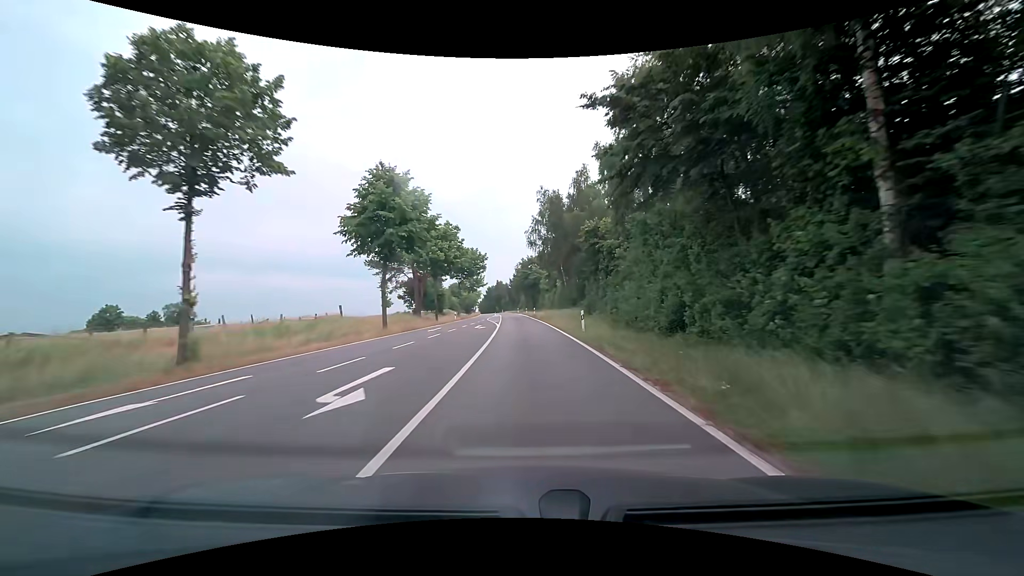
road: tertiary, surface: asphalt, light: Day
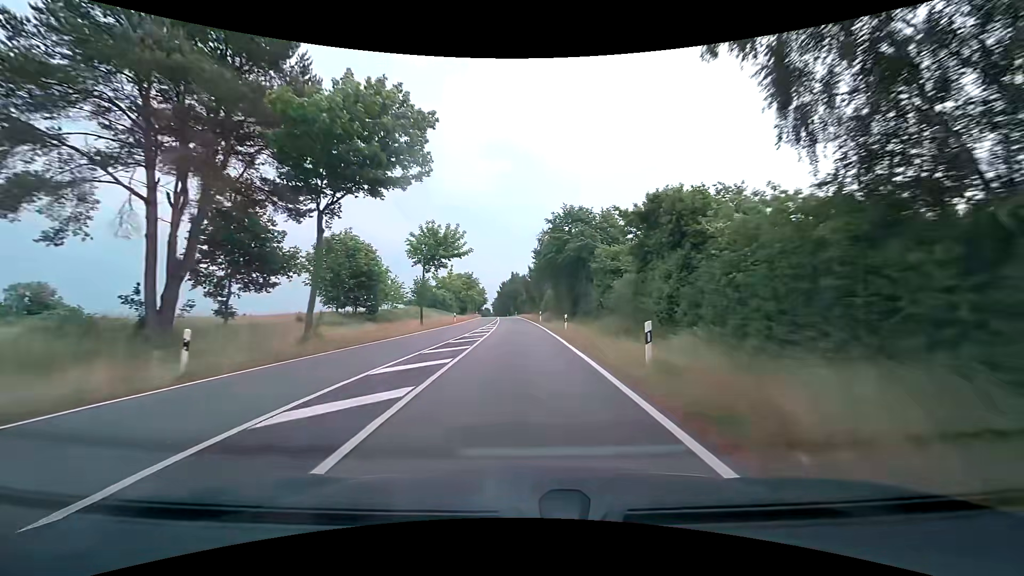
(-0.6, +53.6) m; -2°
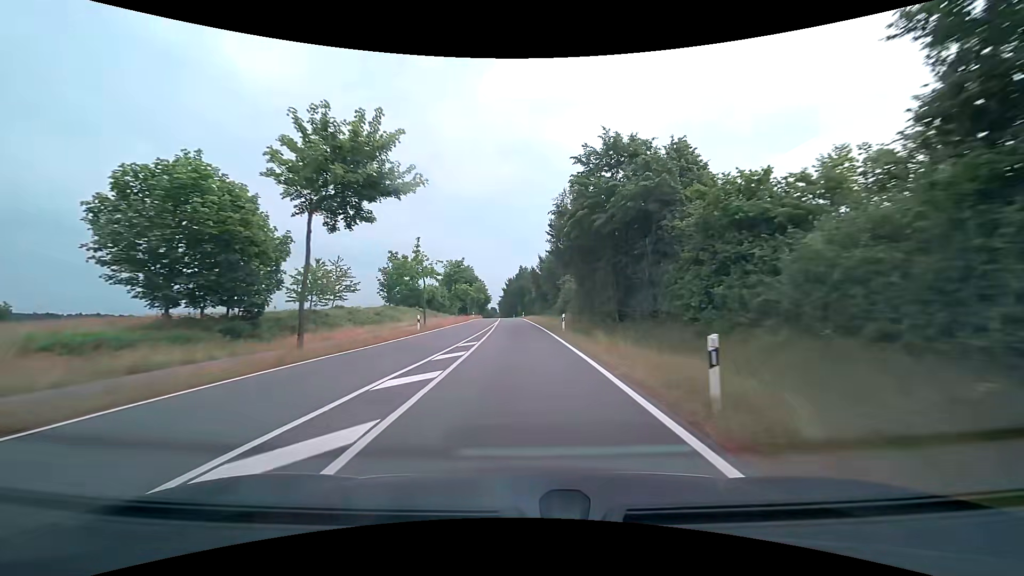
(-0.1, +21.5) m; -1°
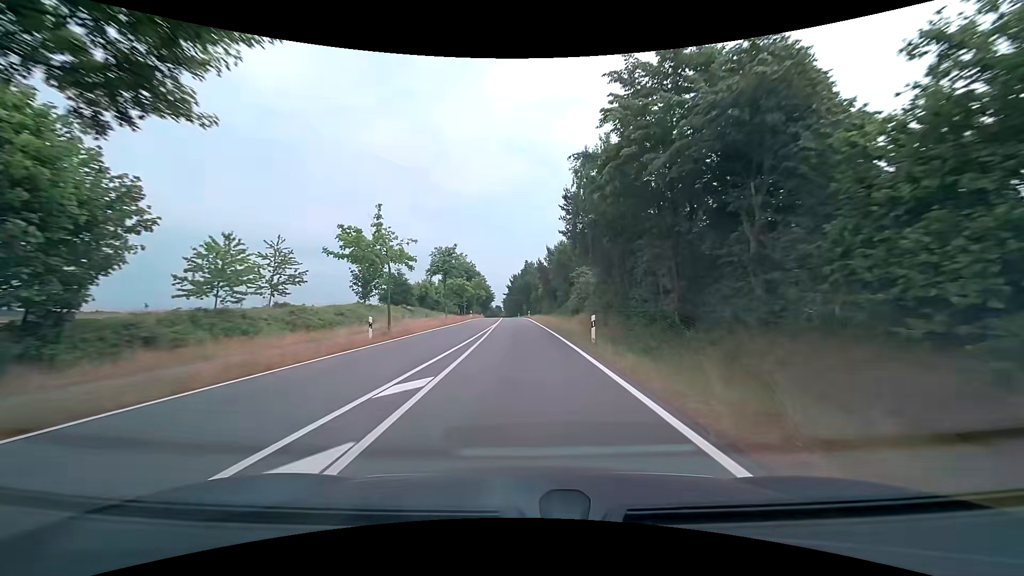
(-0.1, +10.8) m; -1°
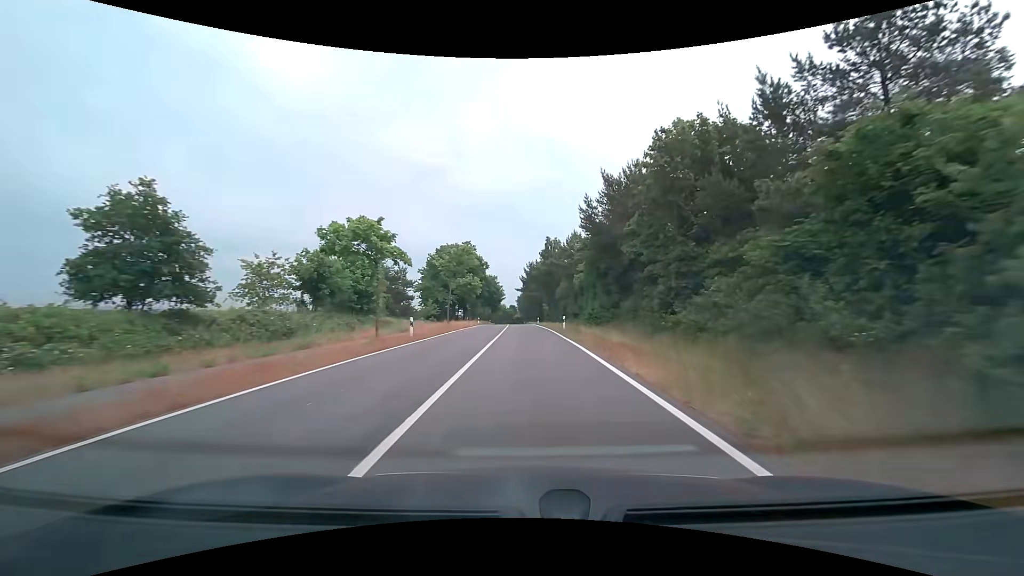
(-0.8, +43.4) m; -2°
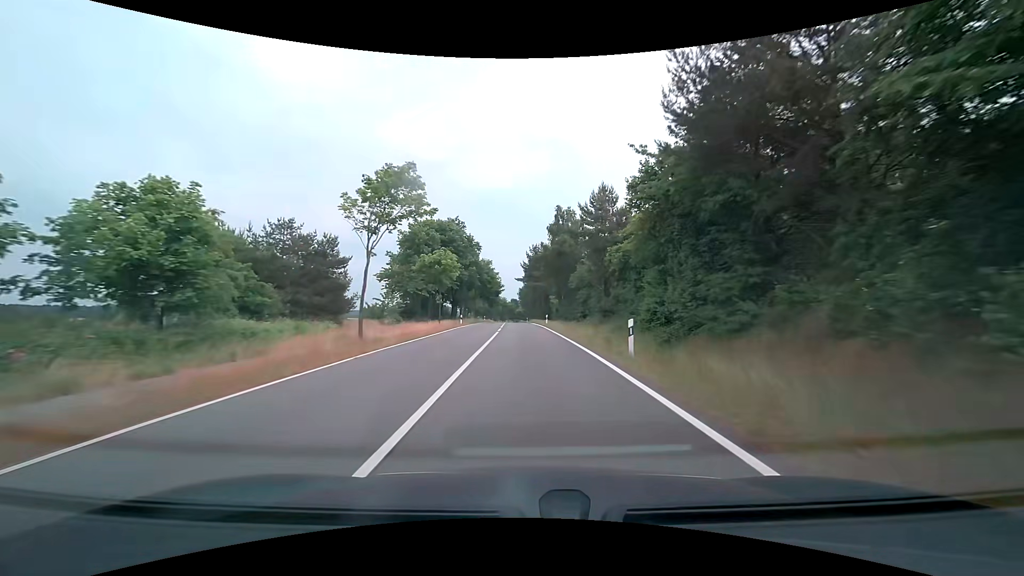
(0.0, +21.9) m; 0°
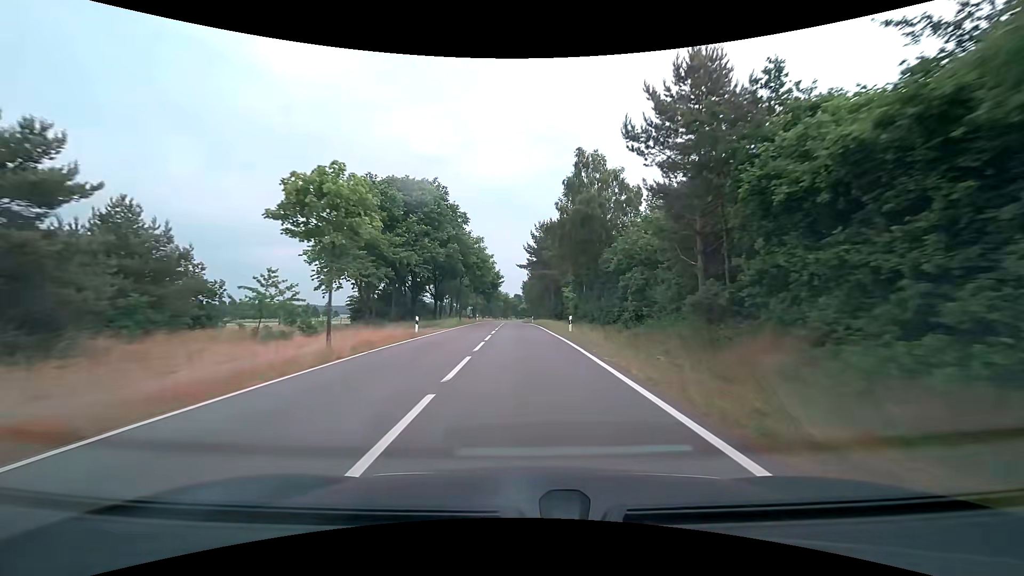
(-0.1, +22.1) m; 0°
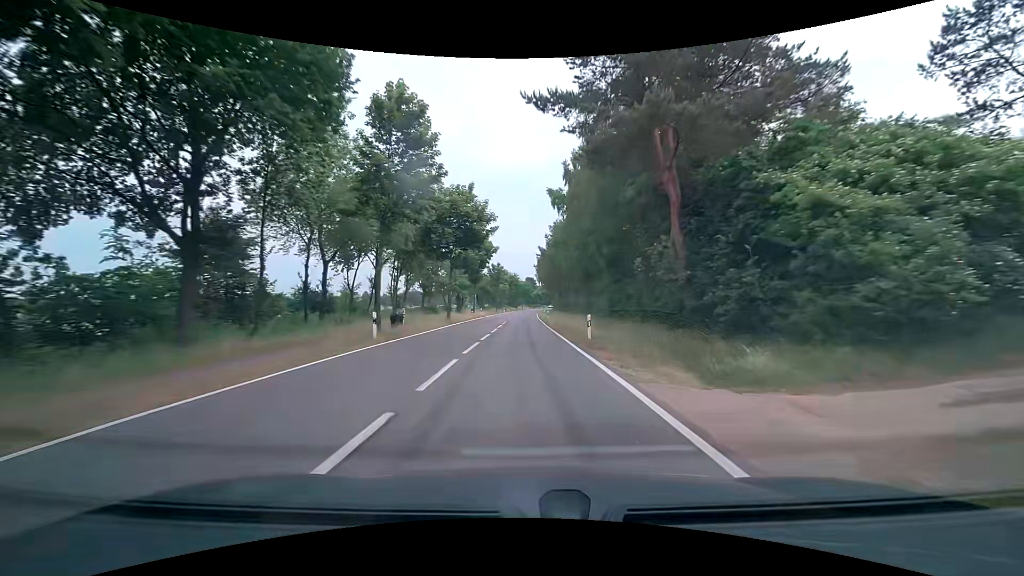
(-0.8, +55.4) m; -2°
(0, +10) (0, +20) (0, +30) (0, +40) (0, +50) (0, +60) (0, +70) (+1, +80) (+1, +90) (+1, +100) m
